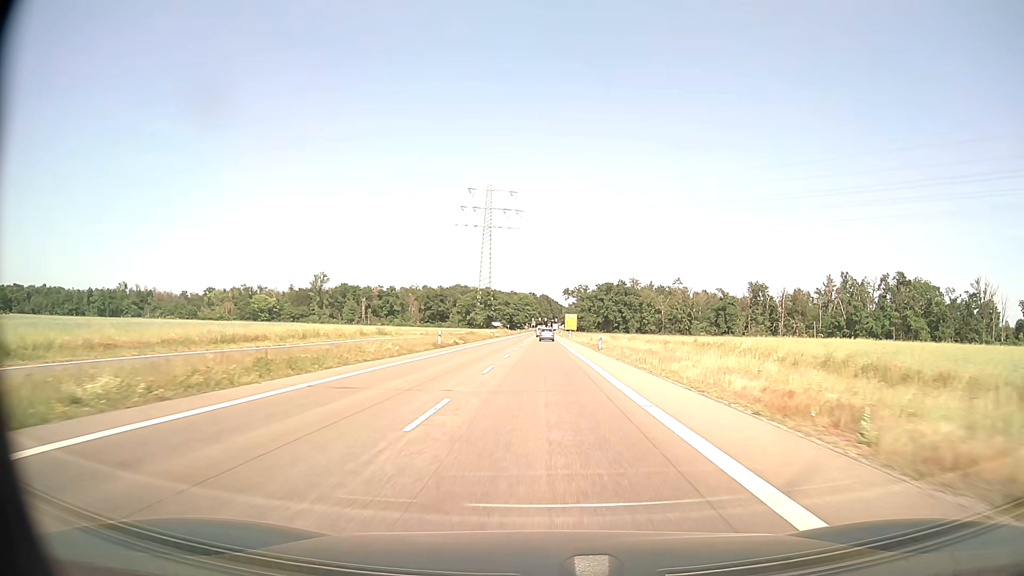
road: secondary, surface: asphalt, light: Day
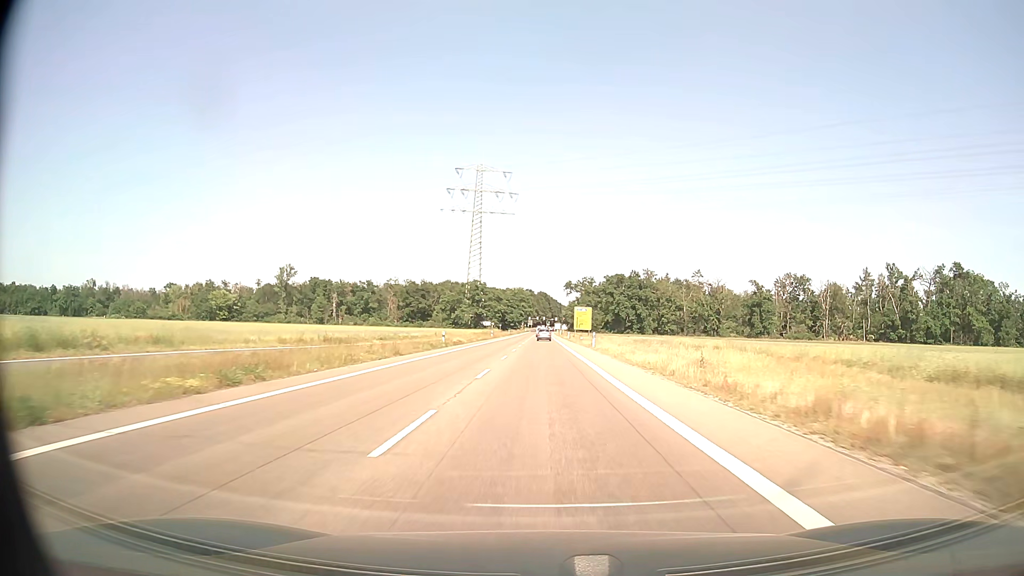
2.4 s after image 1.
(0.0, +47.3) m; 0°
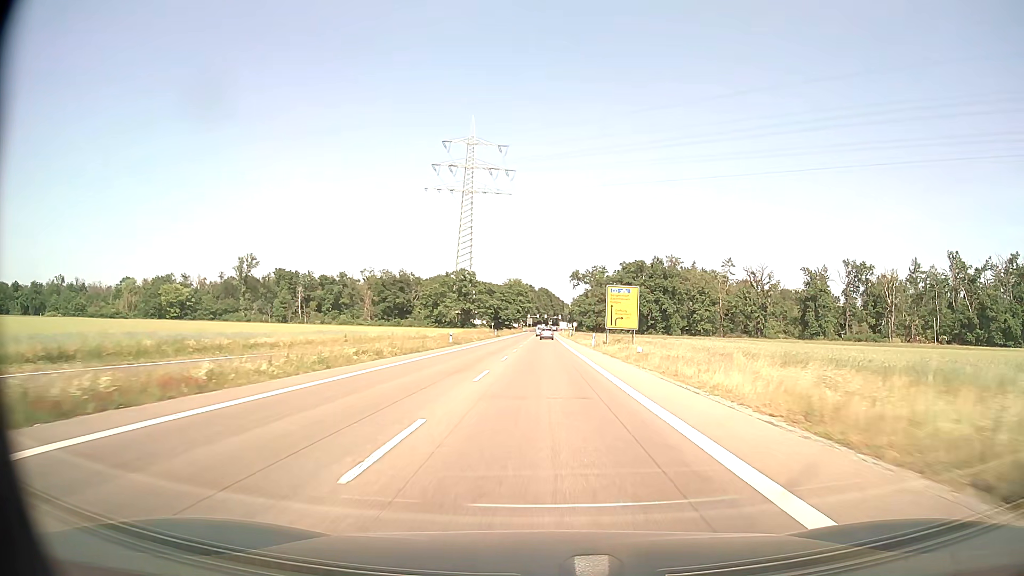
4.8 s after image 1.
(-0.1, +46.7) m; 0°
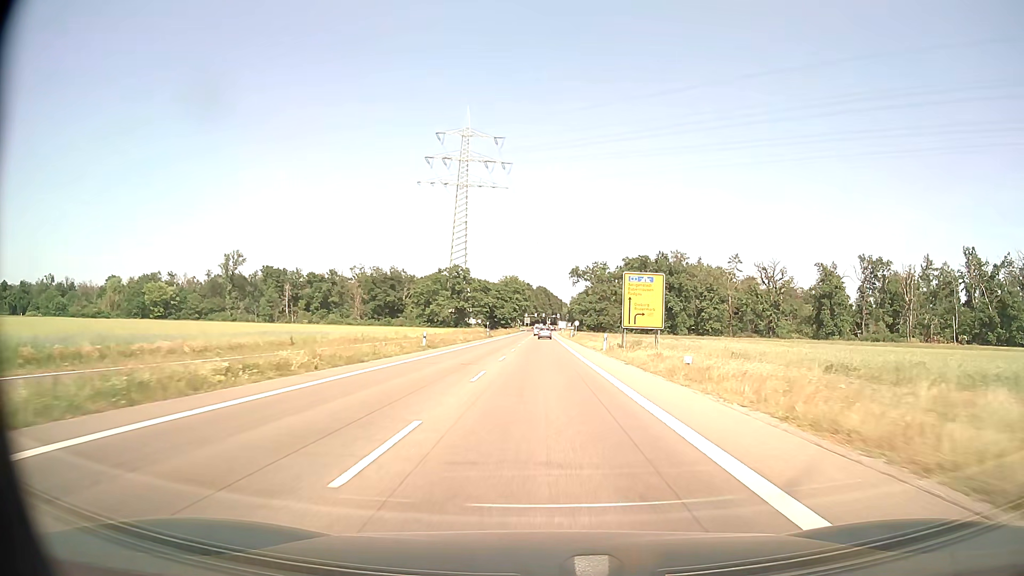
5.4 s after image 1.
(0.0, +11.5) m; 0°
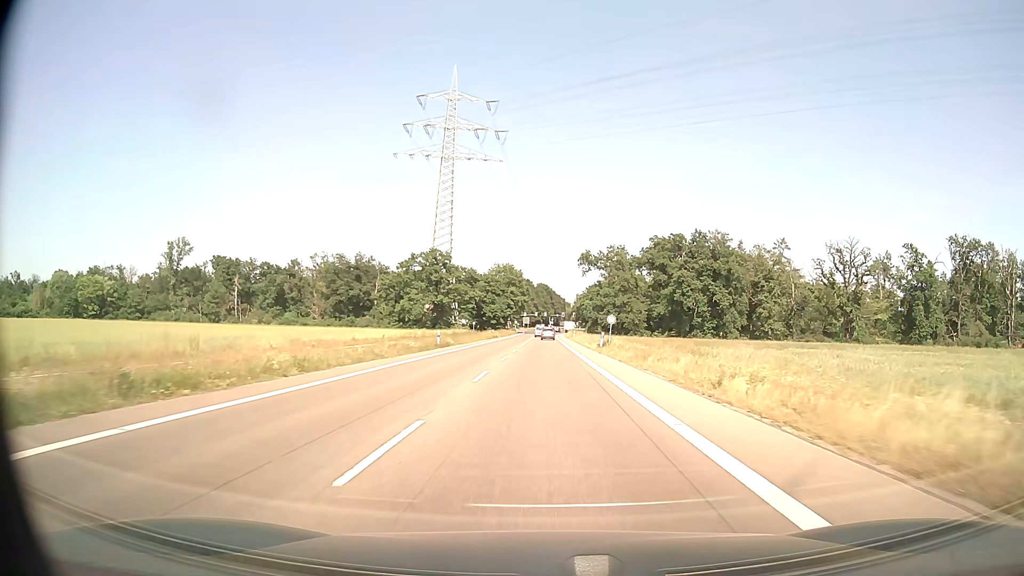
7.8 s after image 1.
(0.0, +45.4) m; 0°
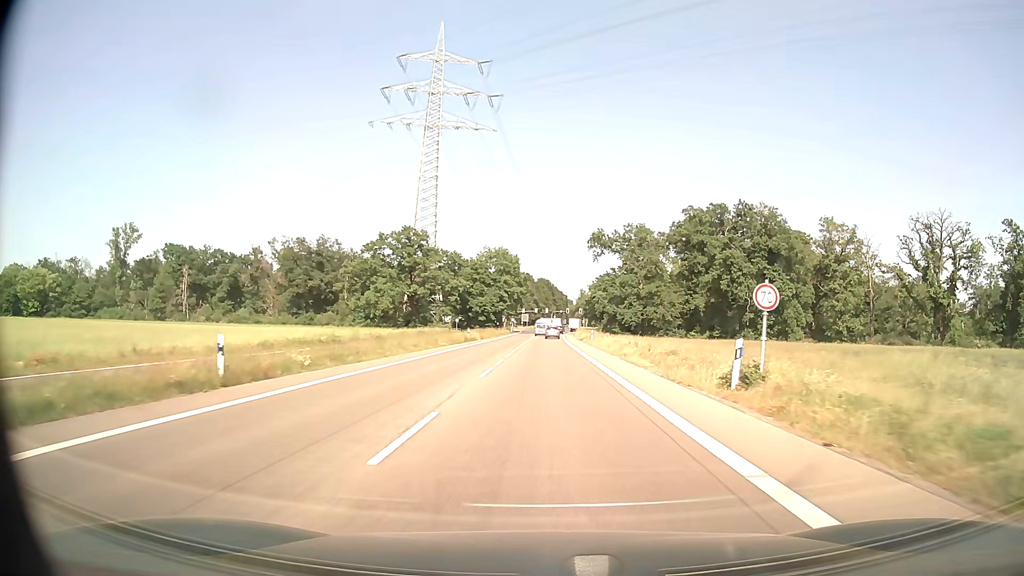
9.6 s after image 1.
(0.0, +33.3) m; 0°
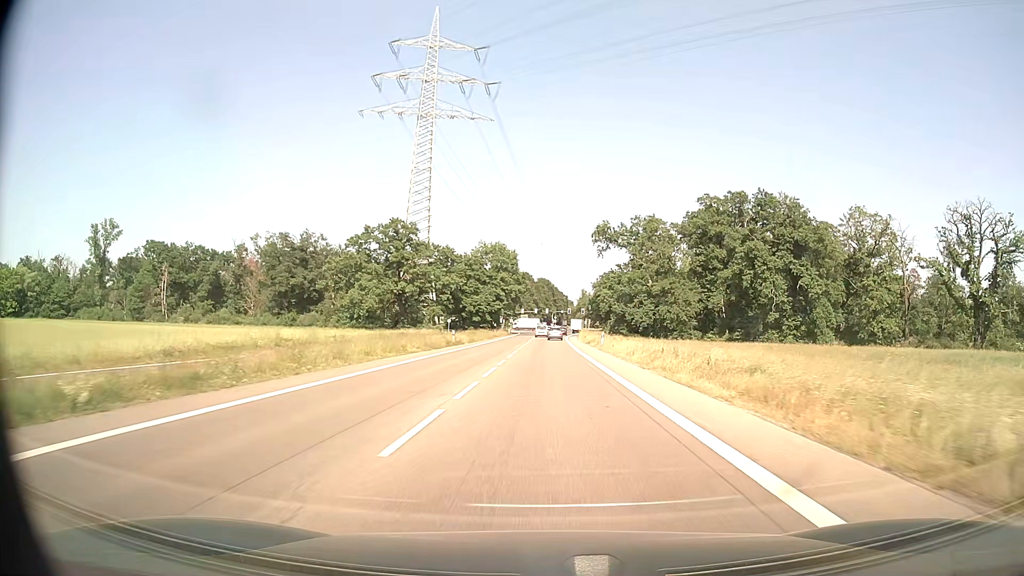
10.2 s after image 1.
(0.0, +10.9) m; 0°
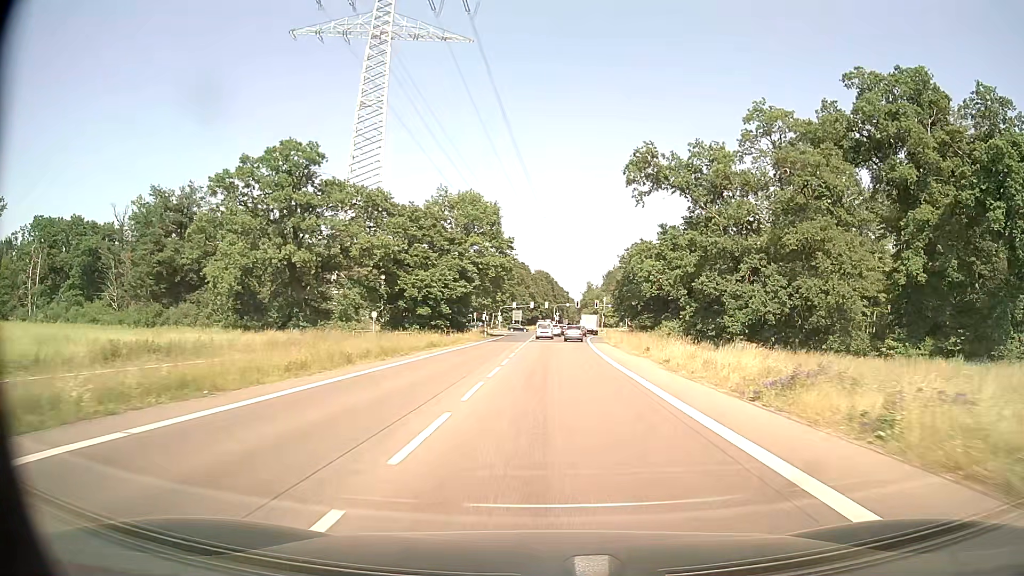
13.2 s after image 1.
(+0.1, +51.3) m; 0°
(0, +10) (0, +20) (0, +30) (0, +40) (0, +50) (0, +60) (+1, +70) (+1, +80) (+2, +90) (+3, +100) m
